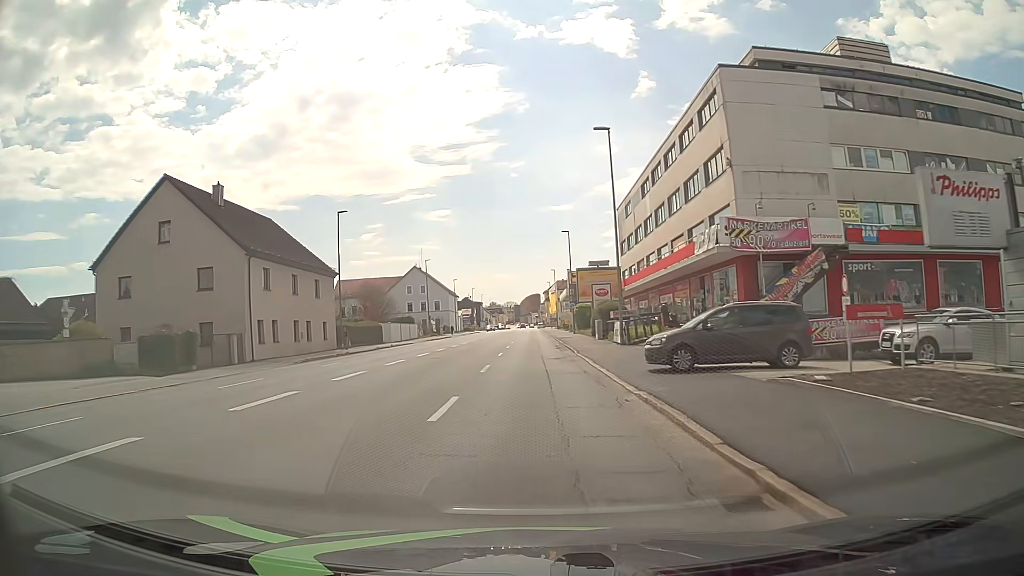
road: tertiary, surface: asphalt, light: Day
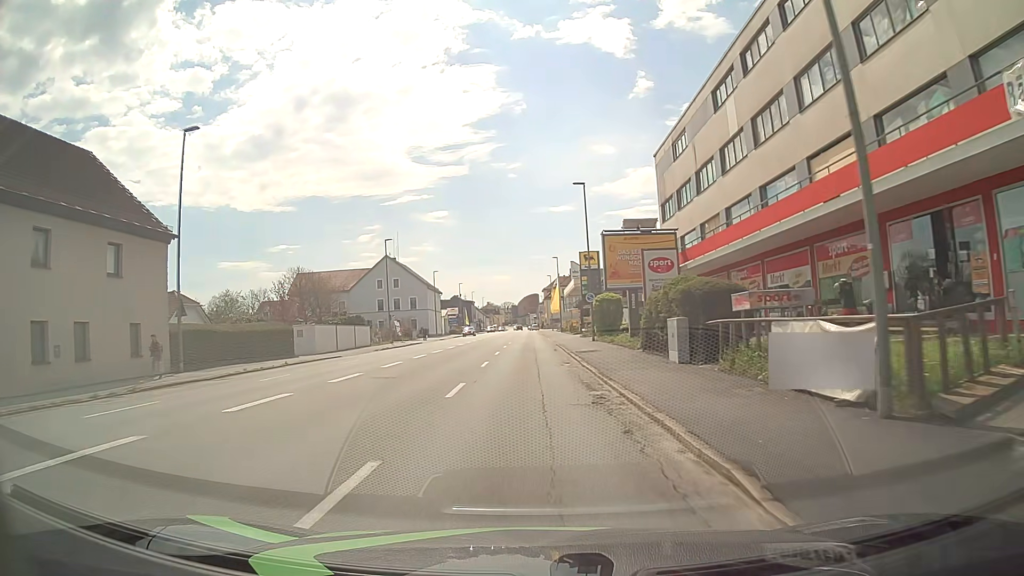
(+0.1, +23.8) m; +1°
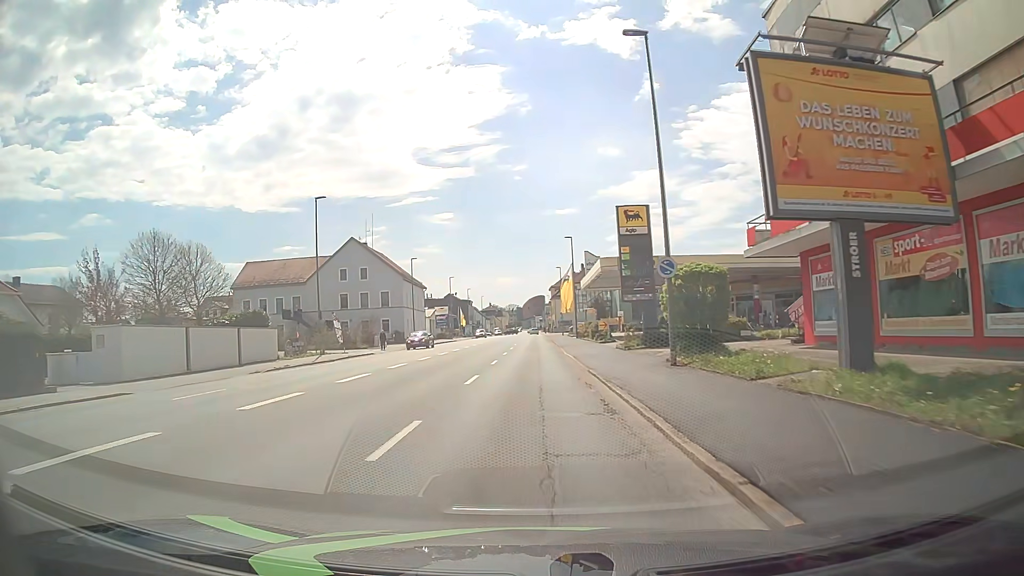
(-0.2, +23.7) m; 0°
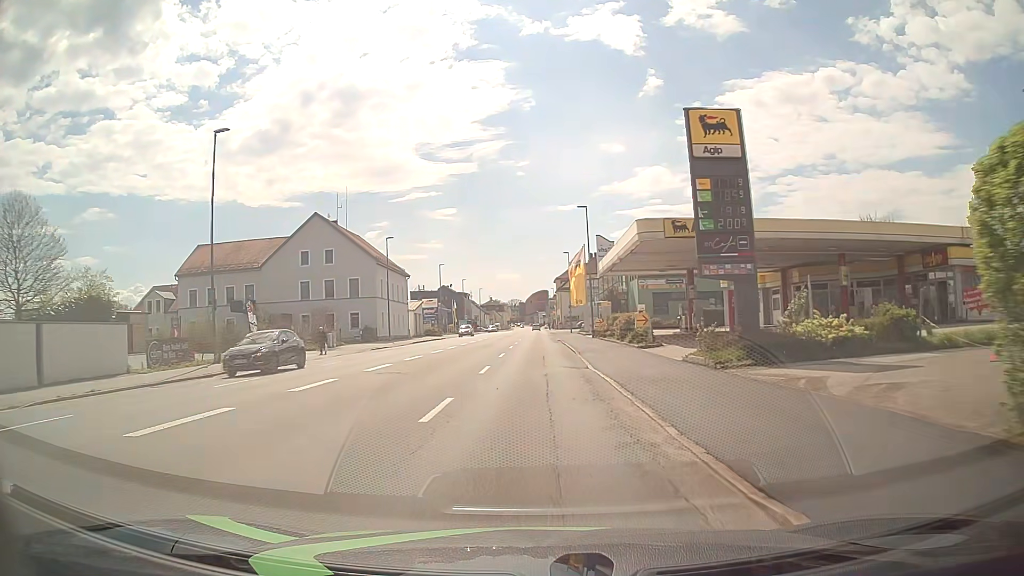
(-0.2, +15.8) m; -1°
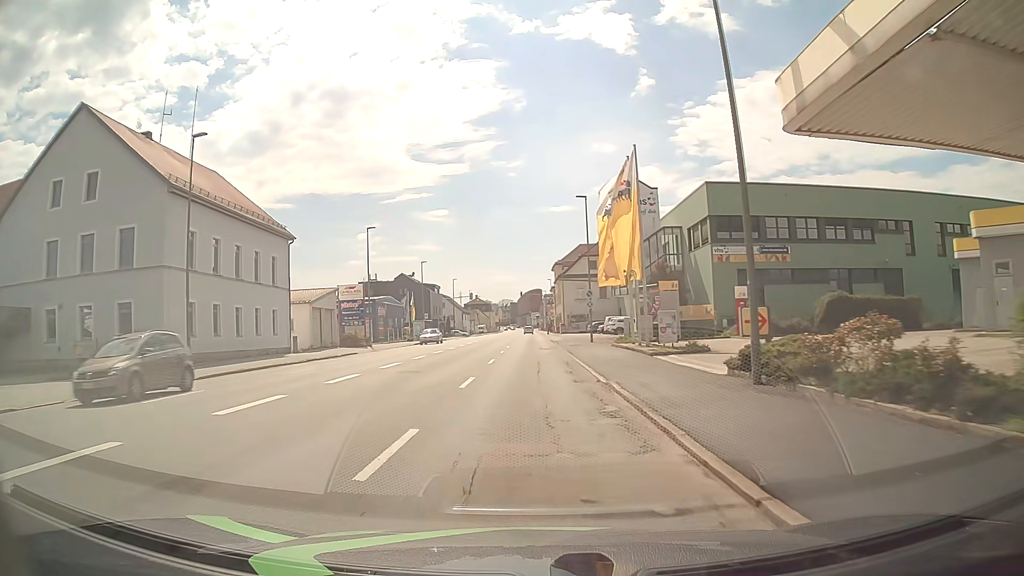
(+0.1, +39.5) m; +1°
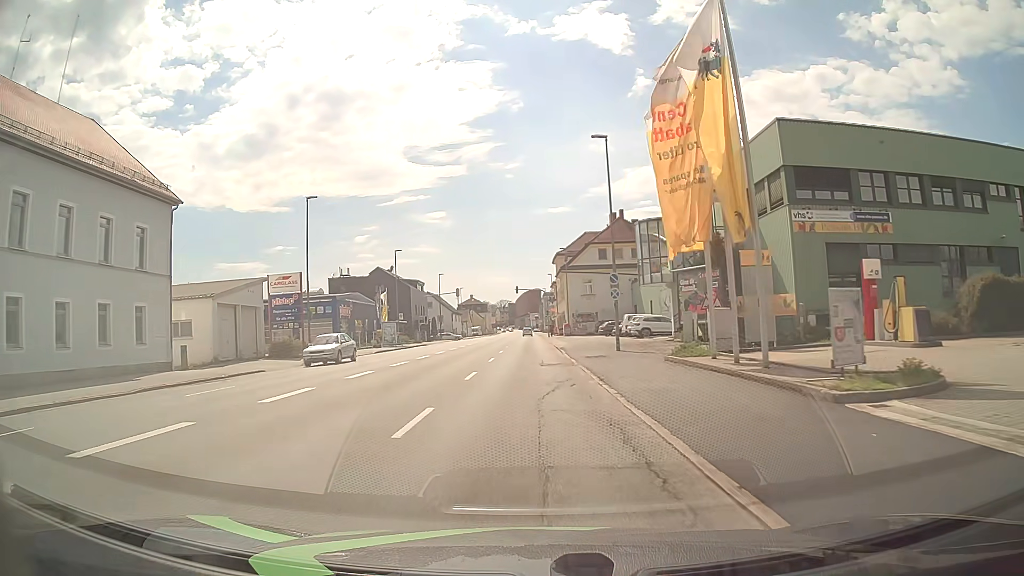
(0.0, +15.8) m; 0°
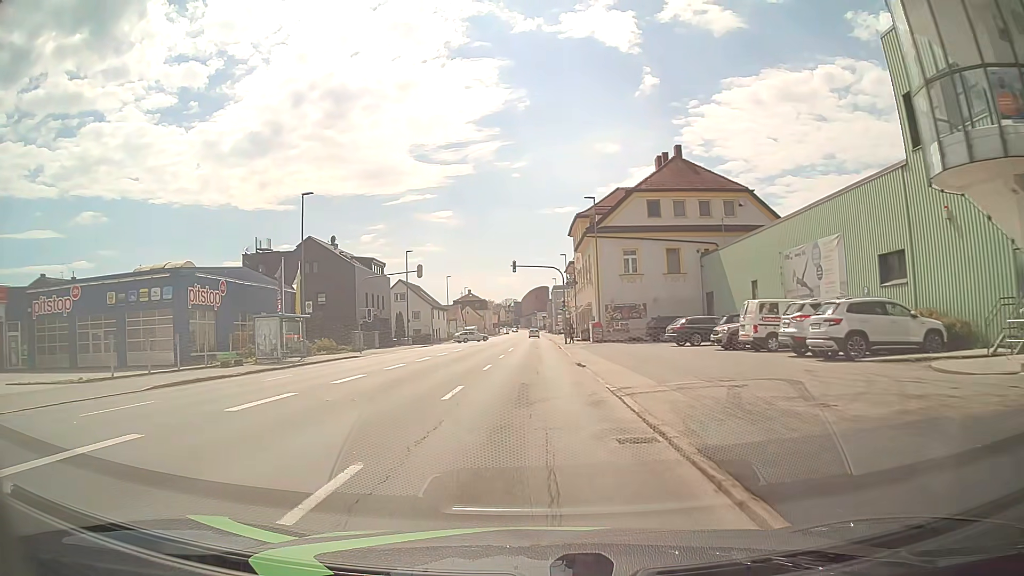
(-0.4, +31.6) m; -1°
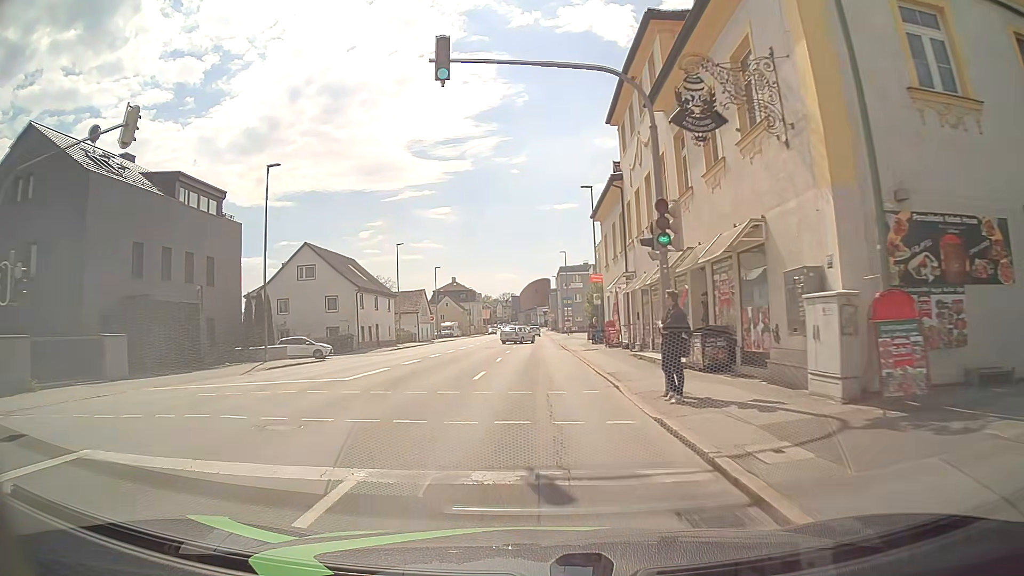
(+0.2, +39.6) m; 0°
(0, +10) (0, +20) (0, +30) (0, +40) (0, +50) (0, +60) (0, +70) (0, +80) (0, +90) (0, +100) m
